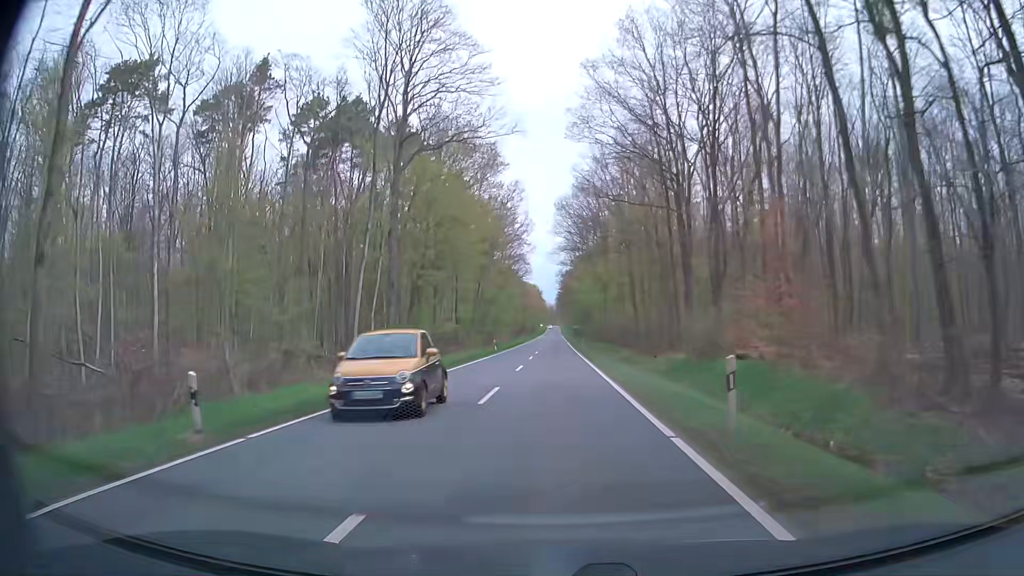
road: secondary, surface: asphalt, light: Day
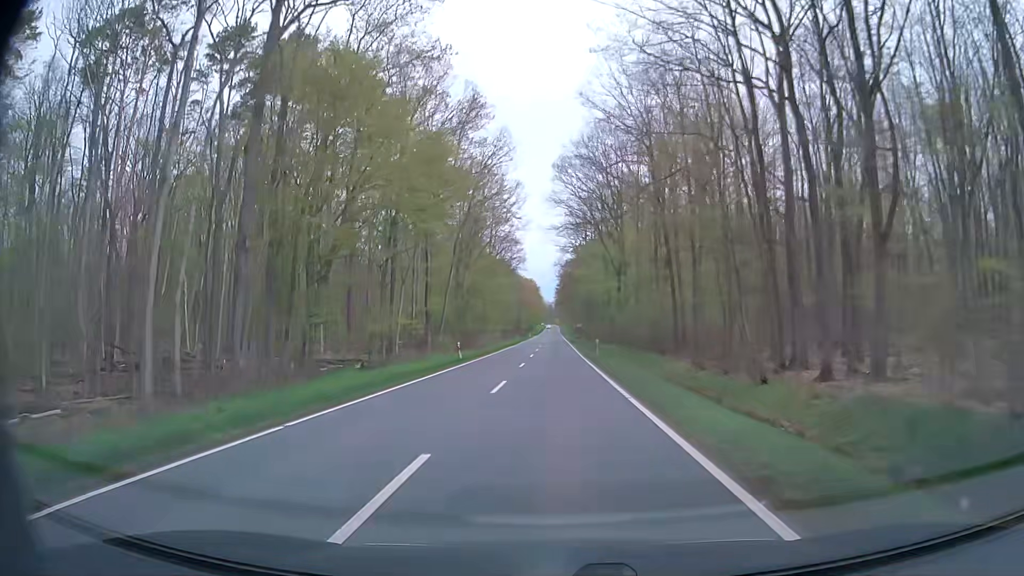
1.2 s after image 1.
(+0.6, +21.5) m; +2°
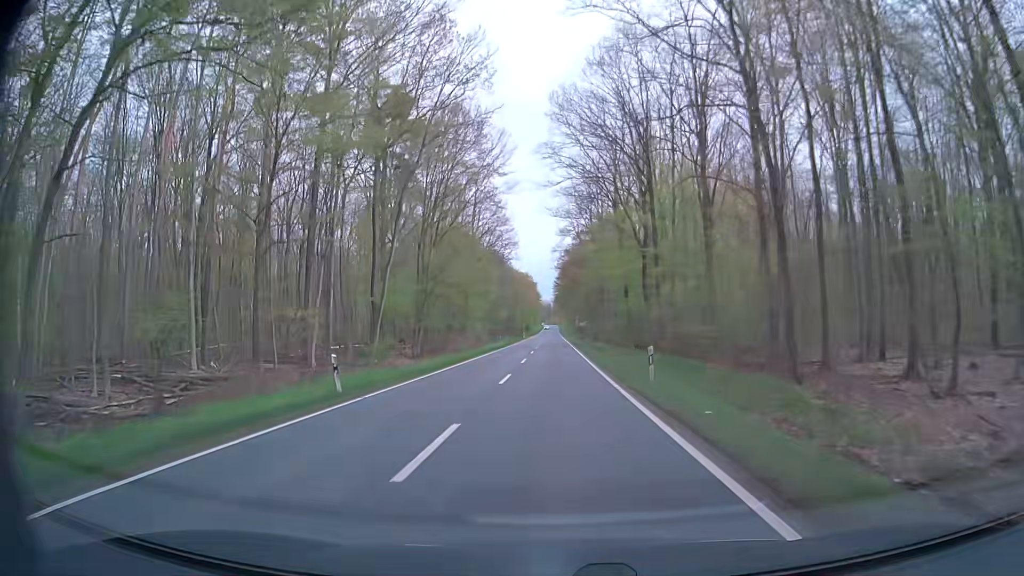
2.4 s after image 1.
(0.0, +21.5) m; 0°
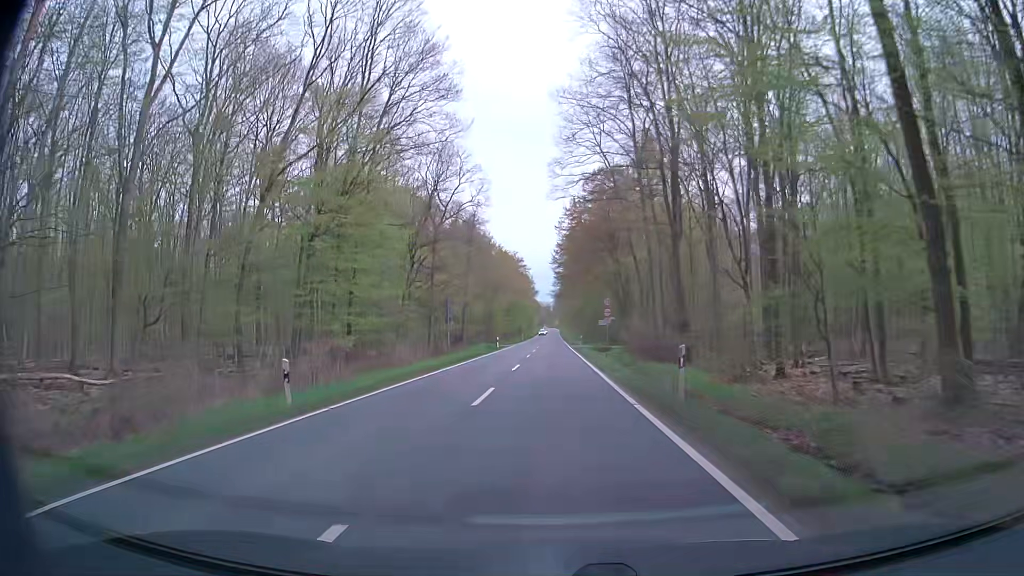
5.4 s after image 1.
(-0.1, +53.5) m; 0°
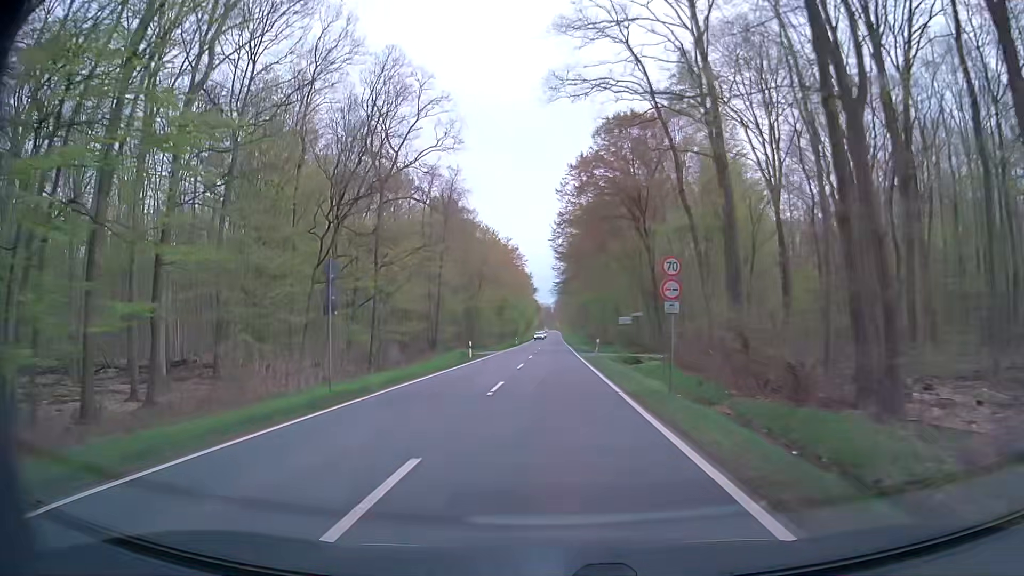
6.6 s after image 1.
(0.0, +21.5) m; 0°
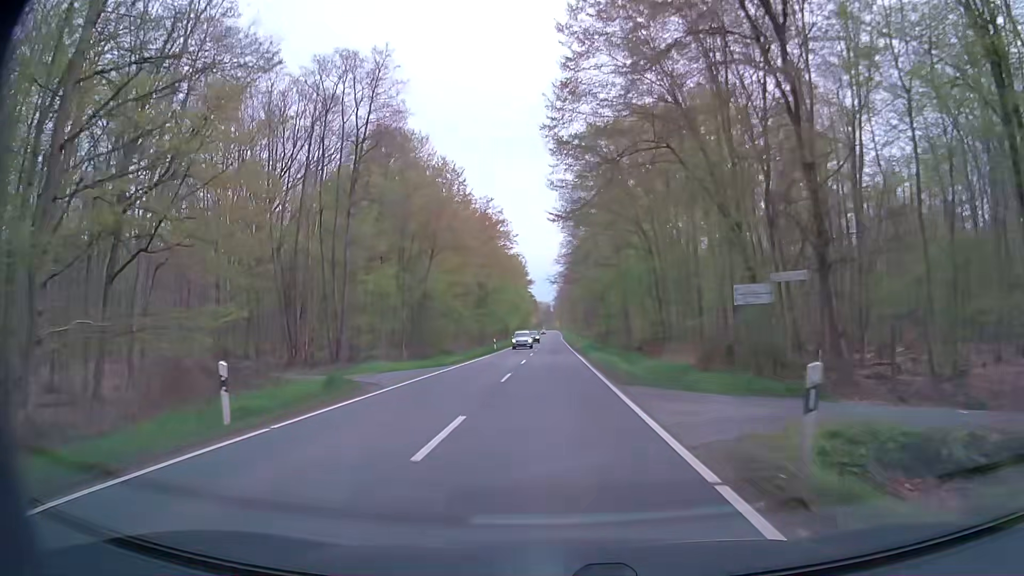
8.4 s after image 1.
(+0.1, +32.2) m; 0°
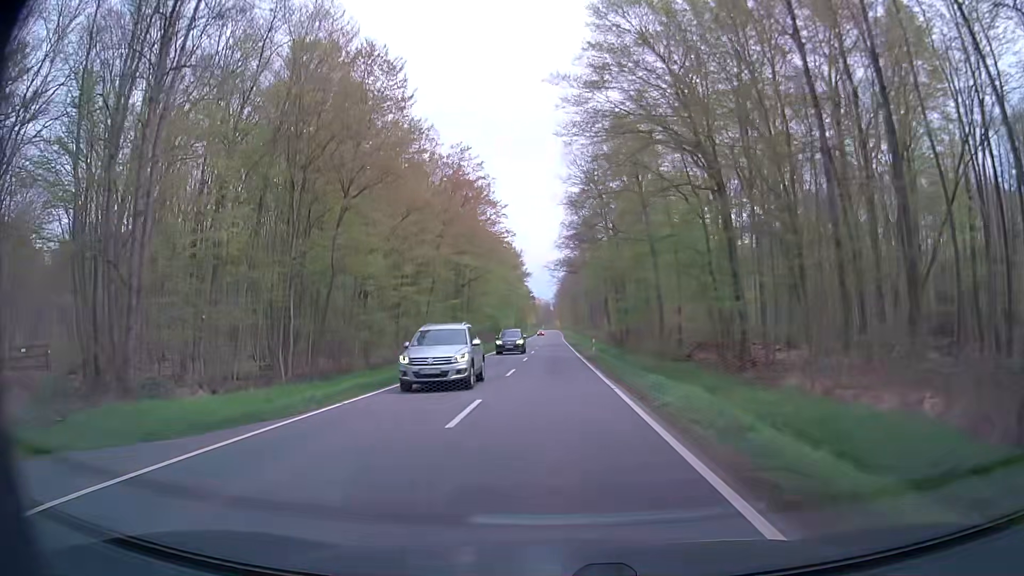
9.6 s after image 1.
(+0.1, +21.5) m; 0°
